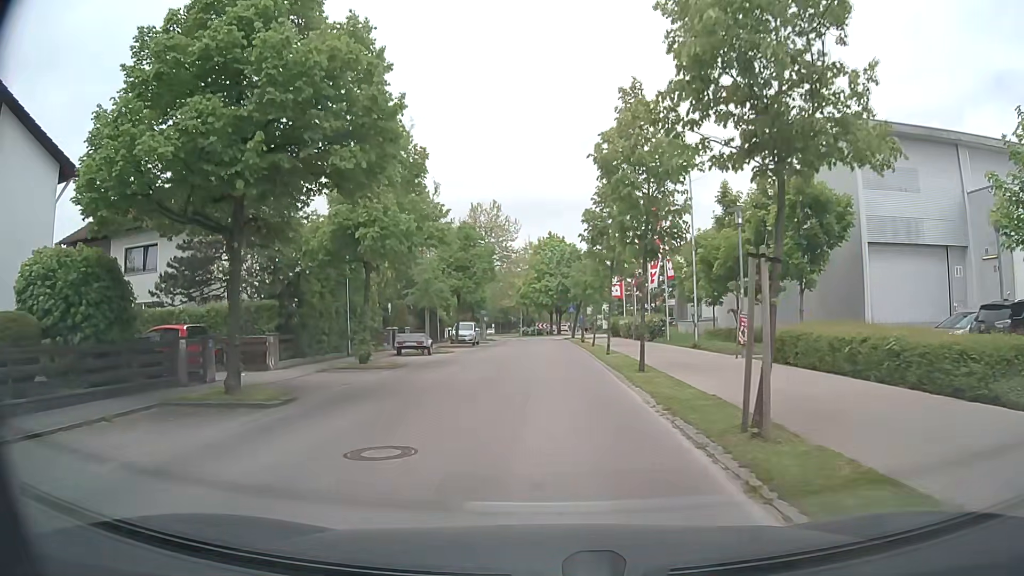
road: residential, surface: asphalt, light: Day
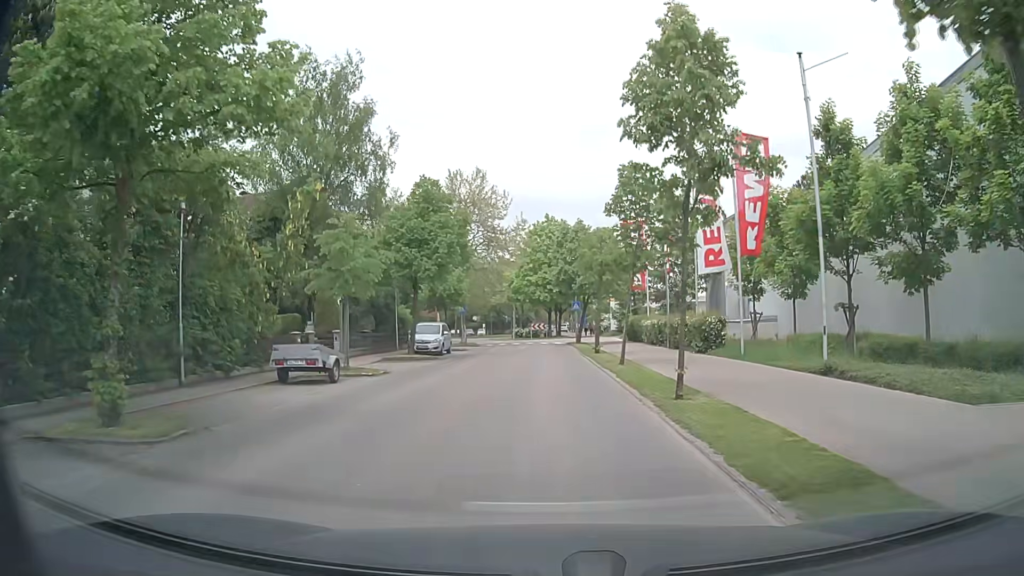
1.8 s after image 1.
(0.0, +13.7) m; 0°
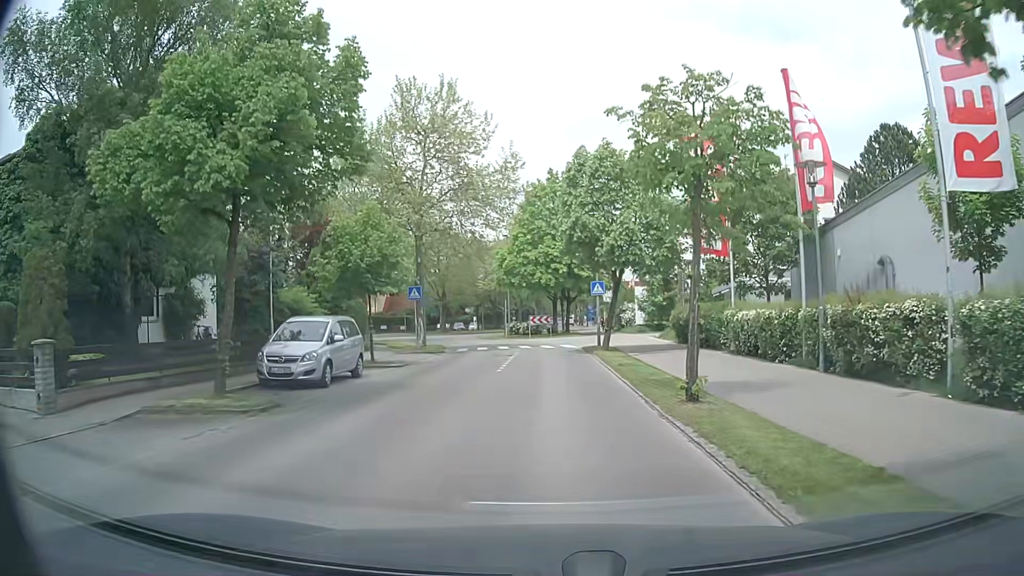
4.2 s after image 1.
(0.0, +18.1) m; 0°
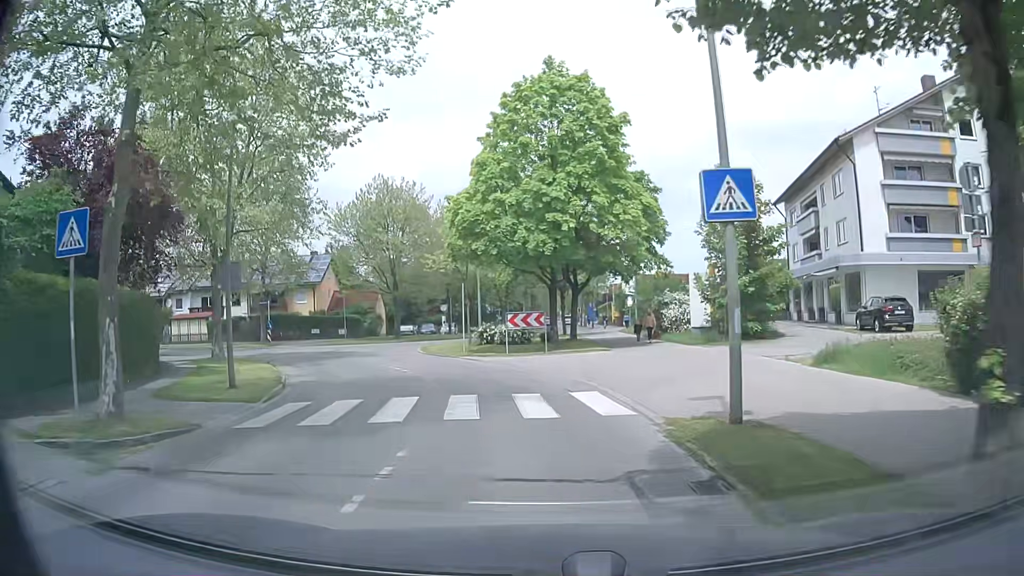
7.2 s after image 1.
(+0.2, +22.9) m; +1°
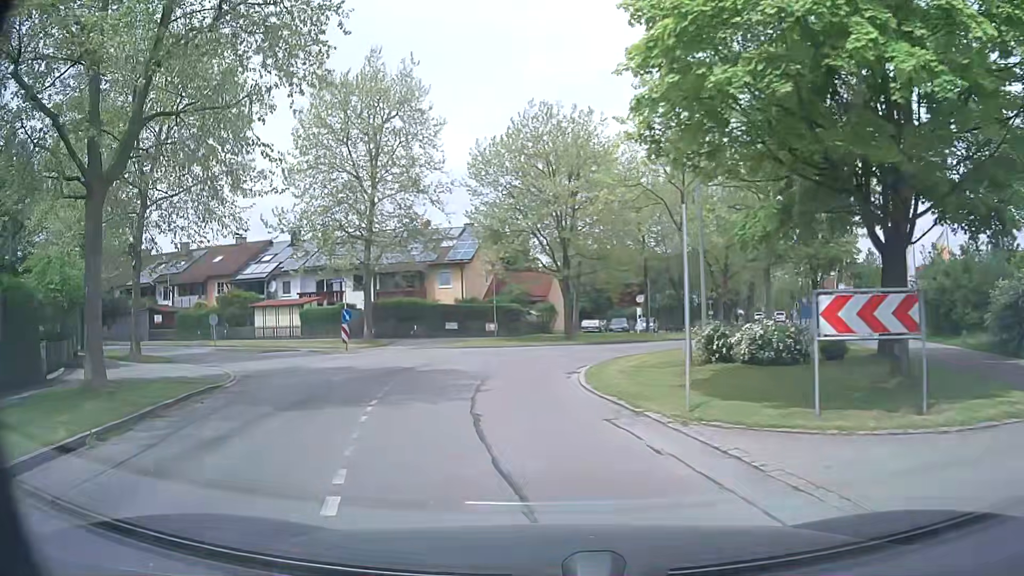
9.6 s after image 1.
(-2.1, +17.9) m; -17°
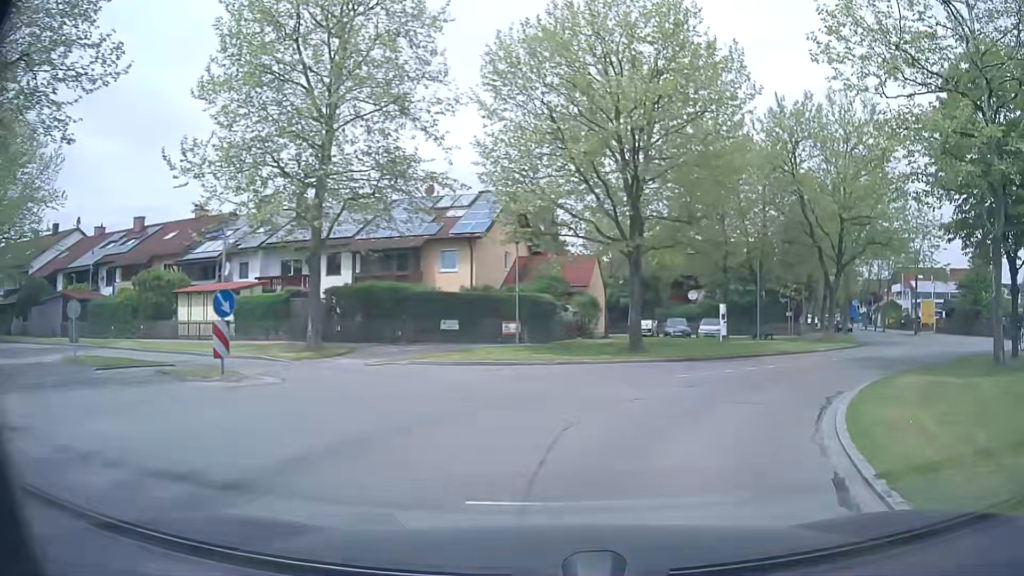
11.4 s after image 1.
(-1.3, +14.3) m; 0°
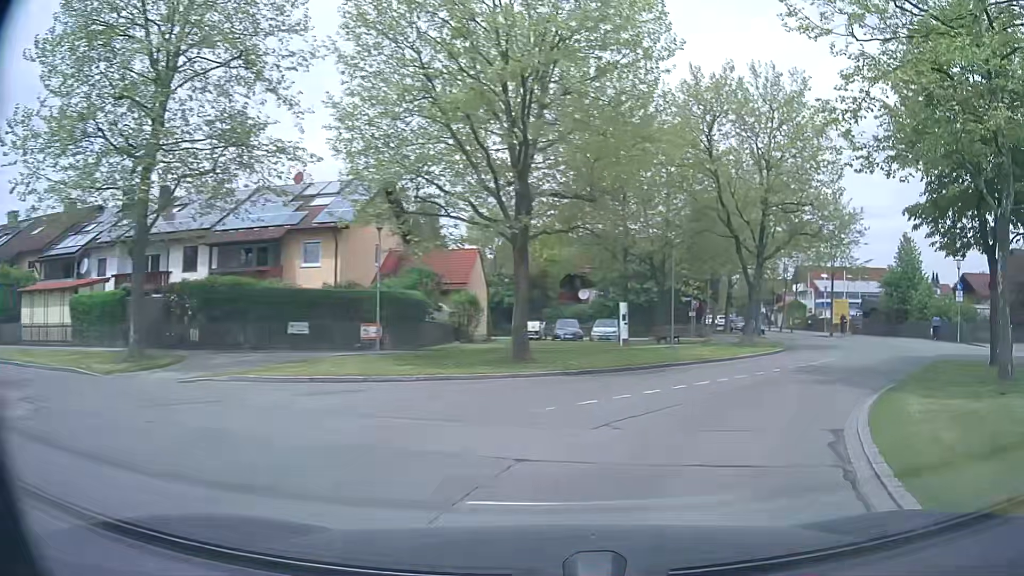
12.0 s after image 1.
(+0.3, +4.6) m; +8°
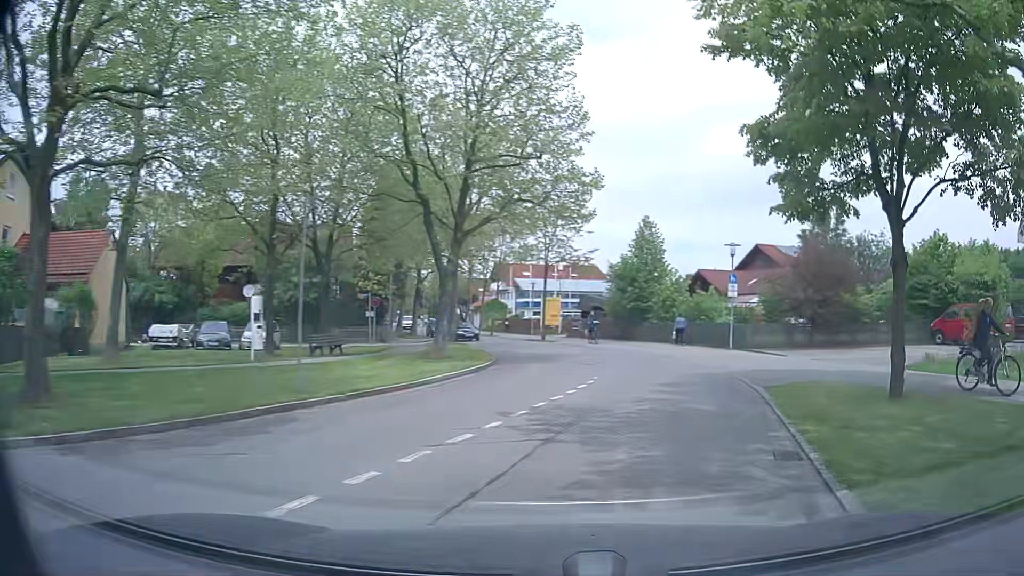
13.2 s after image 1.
(+2.1, +9.0) m; +27°
(+1, +10) (+3, +20) (+2, +30) (0, +39) (-3, +49) (-6, +59) (-9, +68) (-13, +78) (-16, +87) (-19, +97) m
